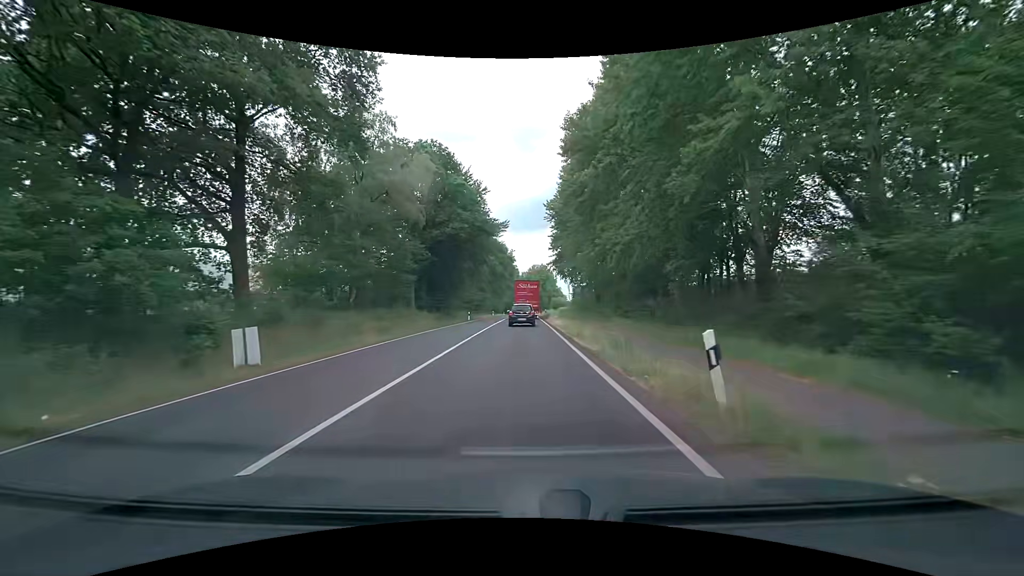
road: primary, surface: asphalt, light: Day
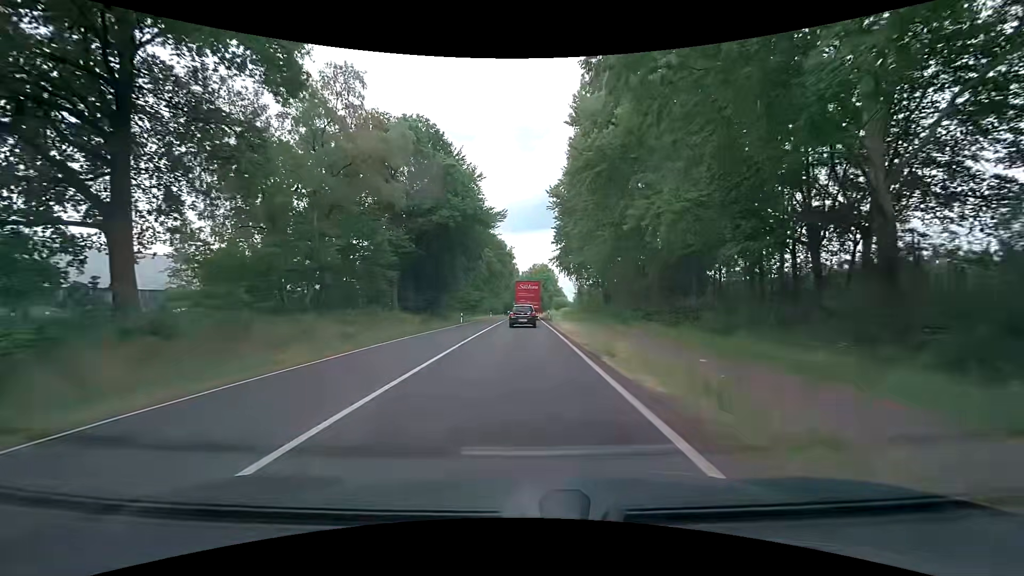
(-0.1, +7.3) m; -1°
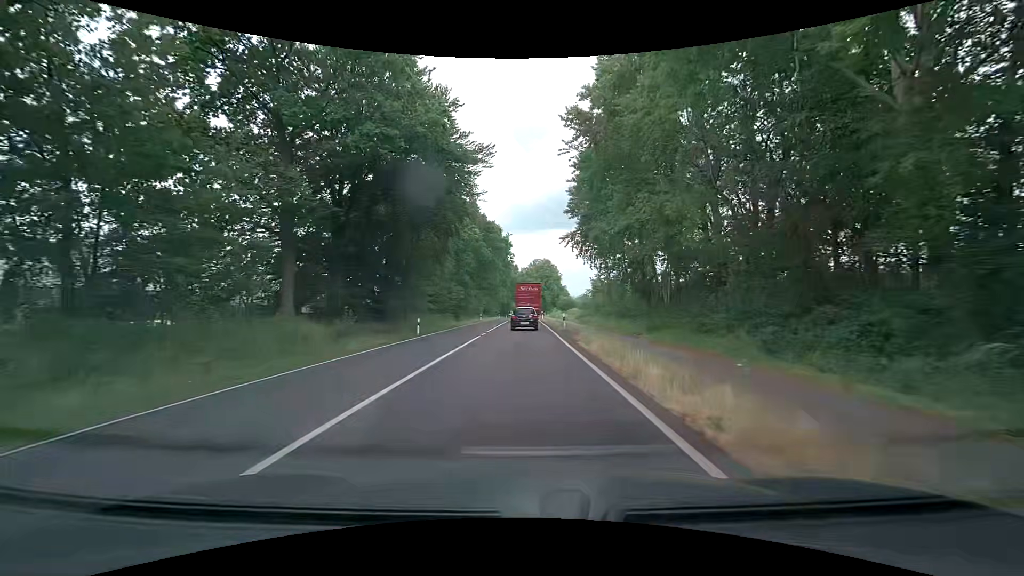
(+0.2, +21.6) m; 0°
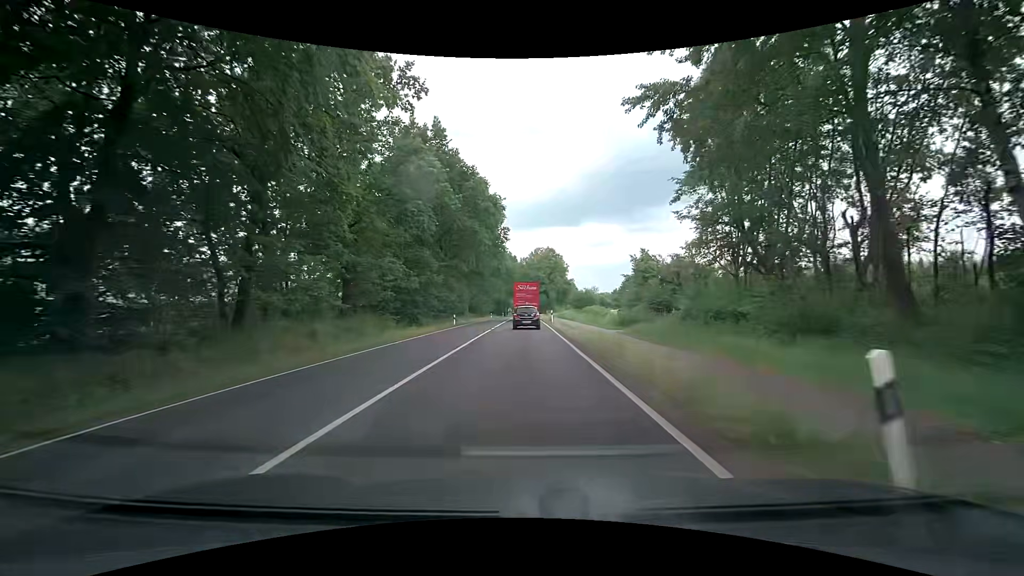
(+0.1, +28.6) m; +1°
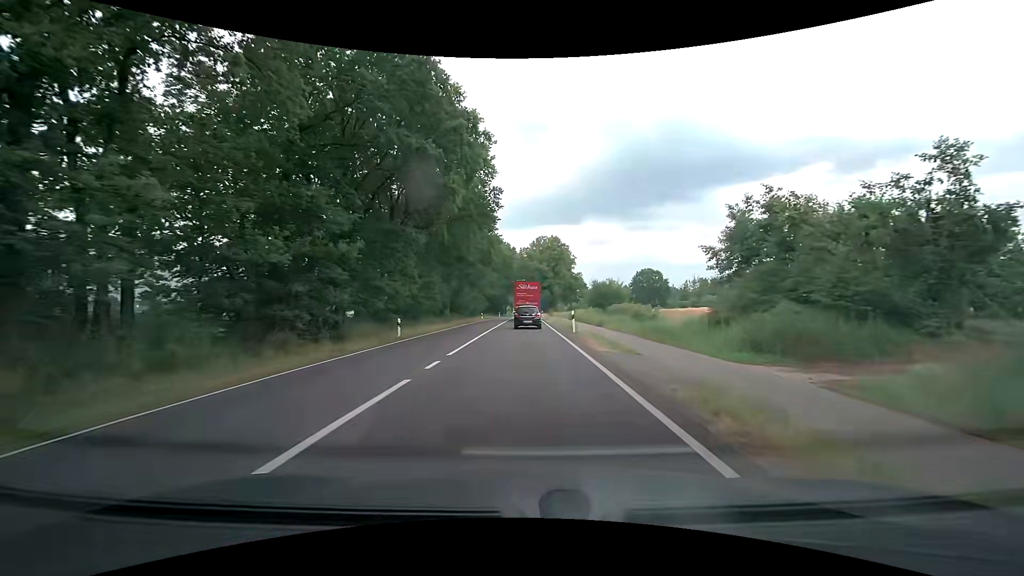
(-0.5, +21.5) m; -1°
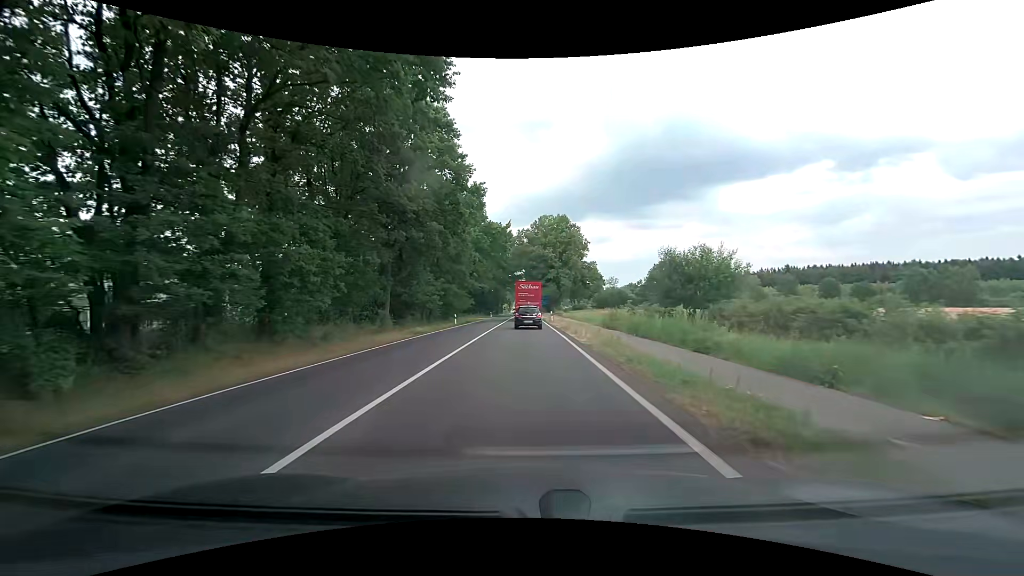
(+0.2, +29.0) m; 0°
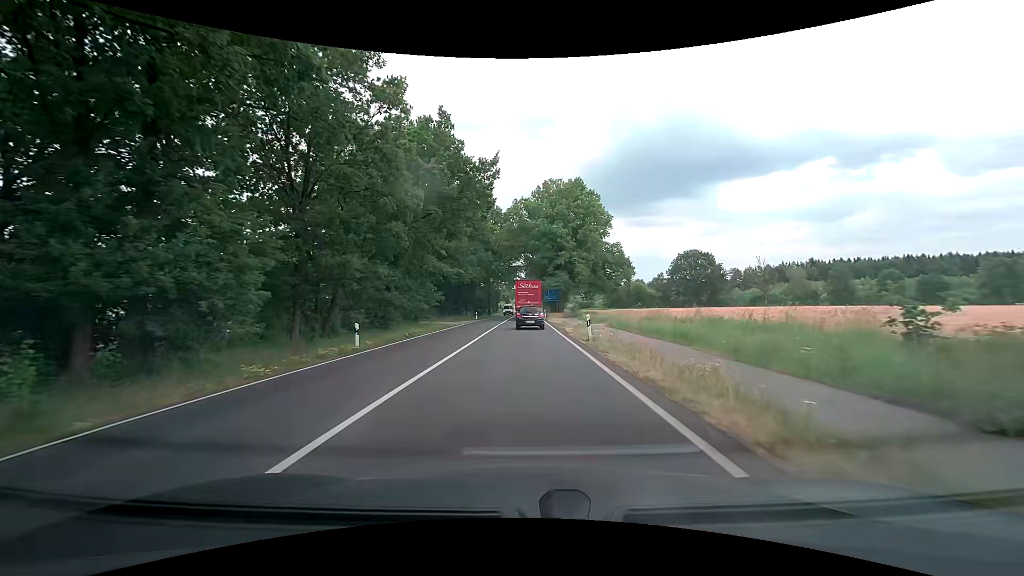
(-0.1, +28.7) m; 0°
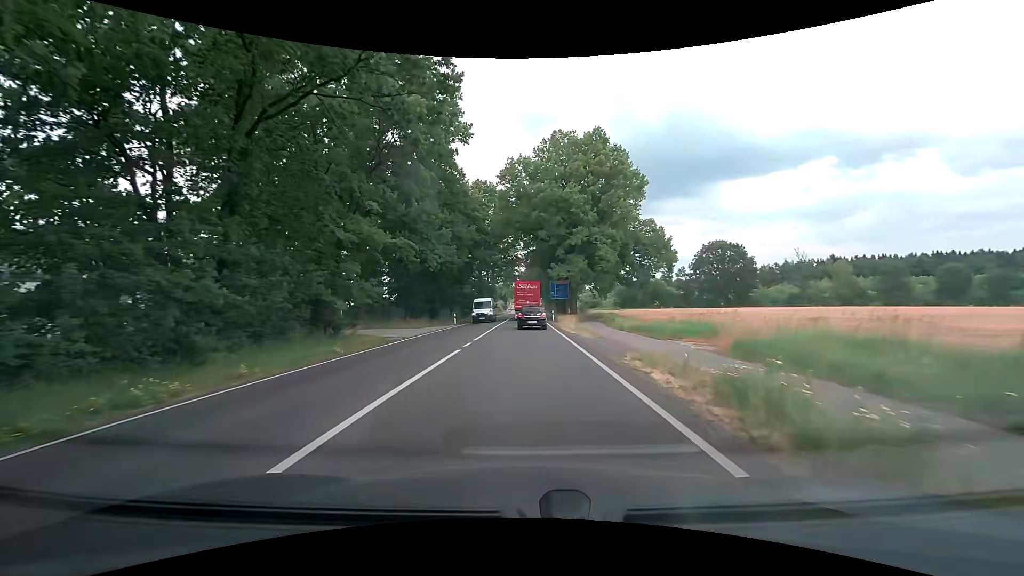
(+0.1, +21.2) m; 0°
(0, +10) (0, +20) (0, +30) (0, +40) (0, +50) (0, +60) (0, +70) (0, +80) (0, +90) (0, +100) m
